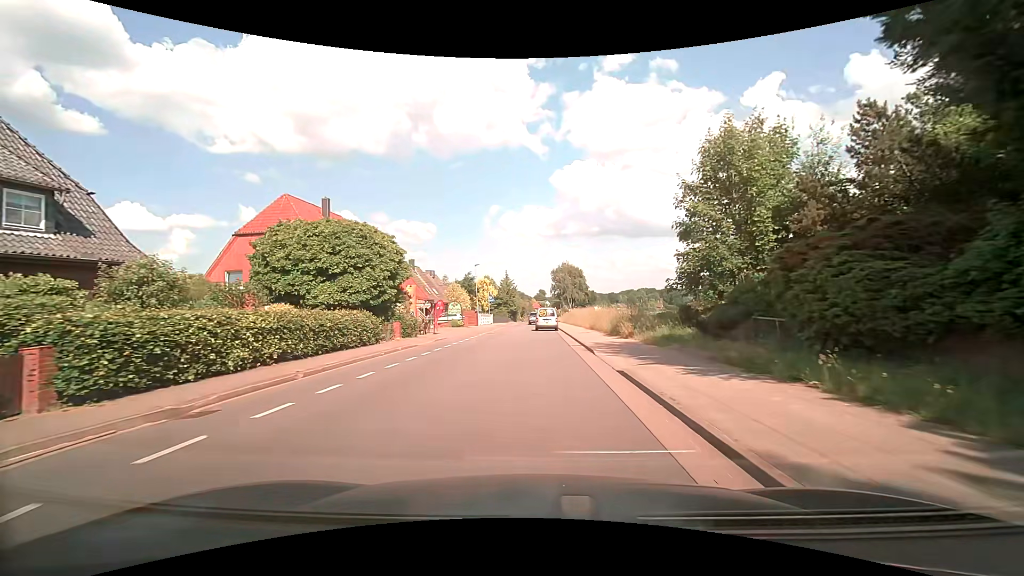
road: tertiary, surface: asphalt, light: Day
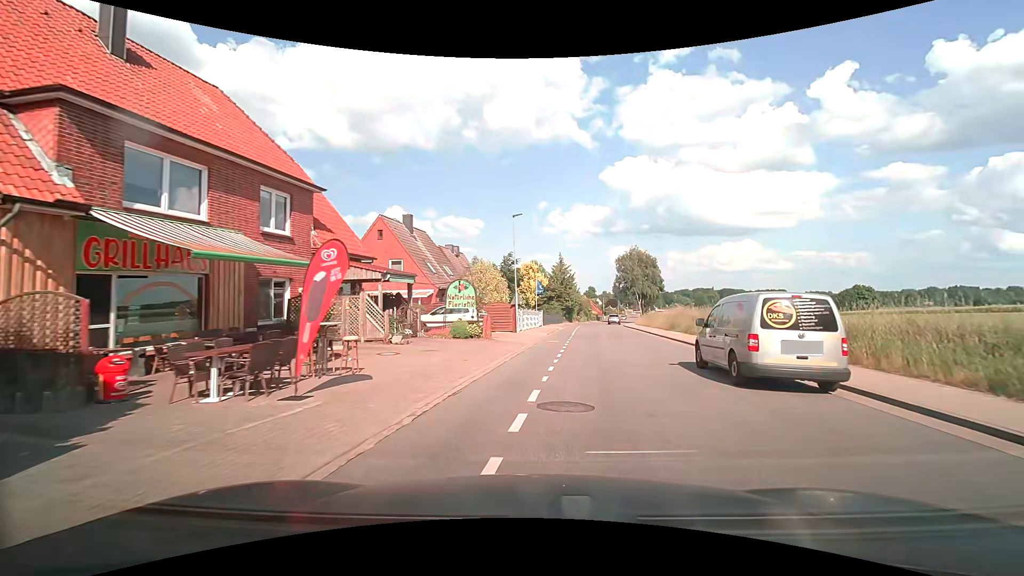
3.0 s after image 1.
(-2.9, +28.6) m; -6°
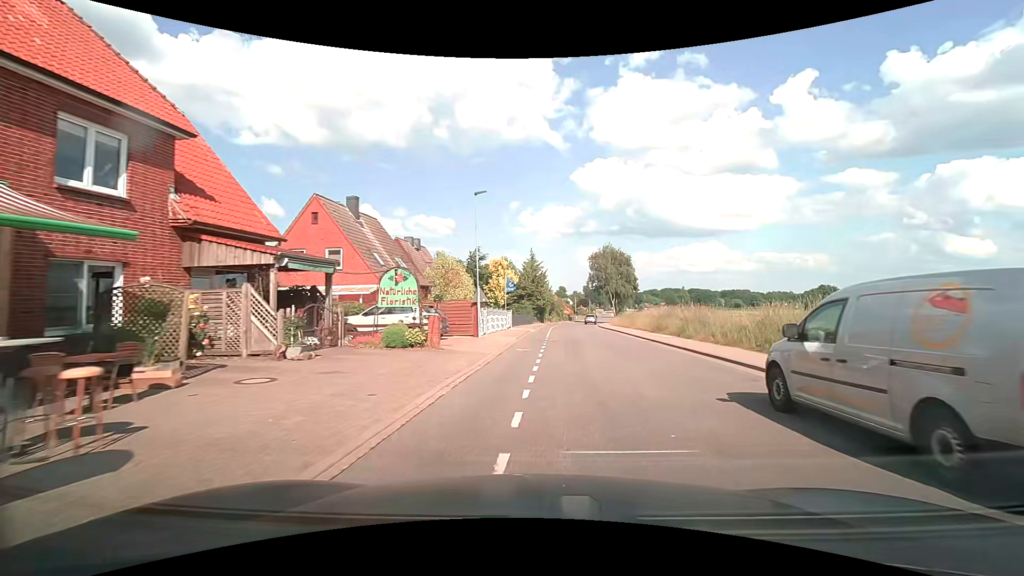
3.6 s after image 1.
(+0.2, +5.7) m; +3°
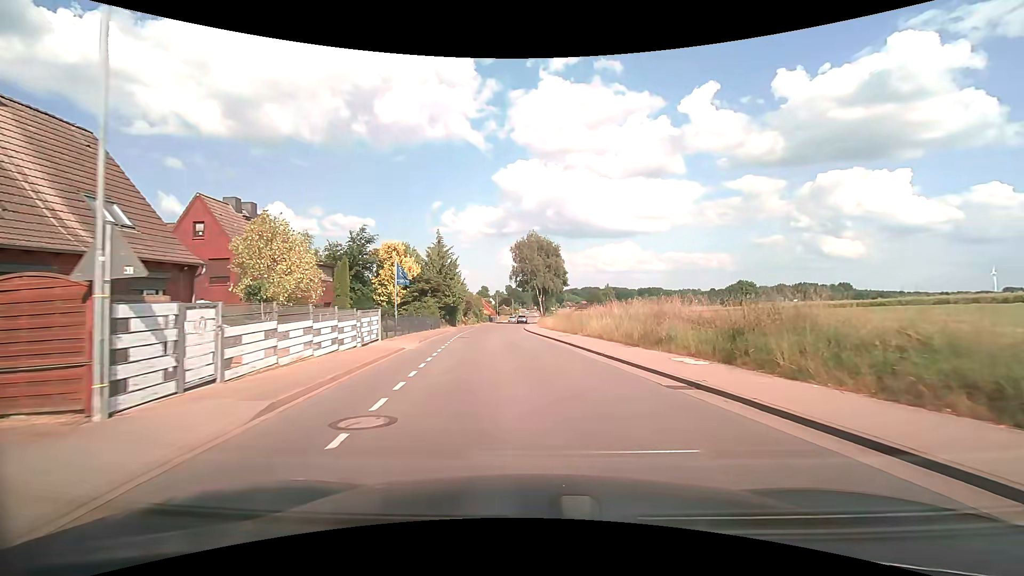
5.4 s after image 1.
(+1.7, +18.1) m; +10°
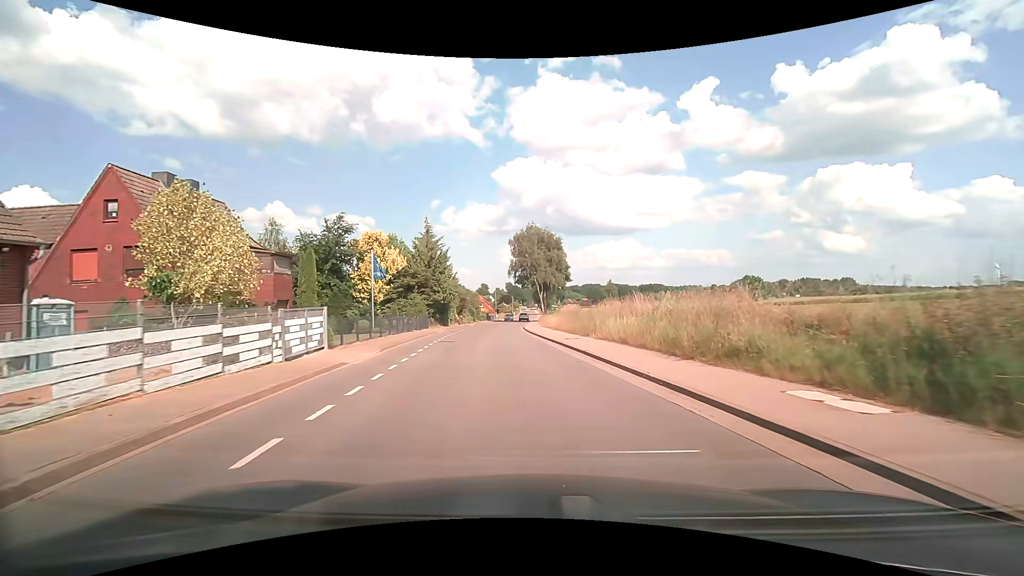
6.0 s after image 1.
(0.0, +6.4) m; 0°
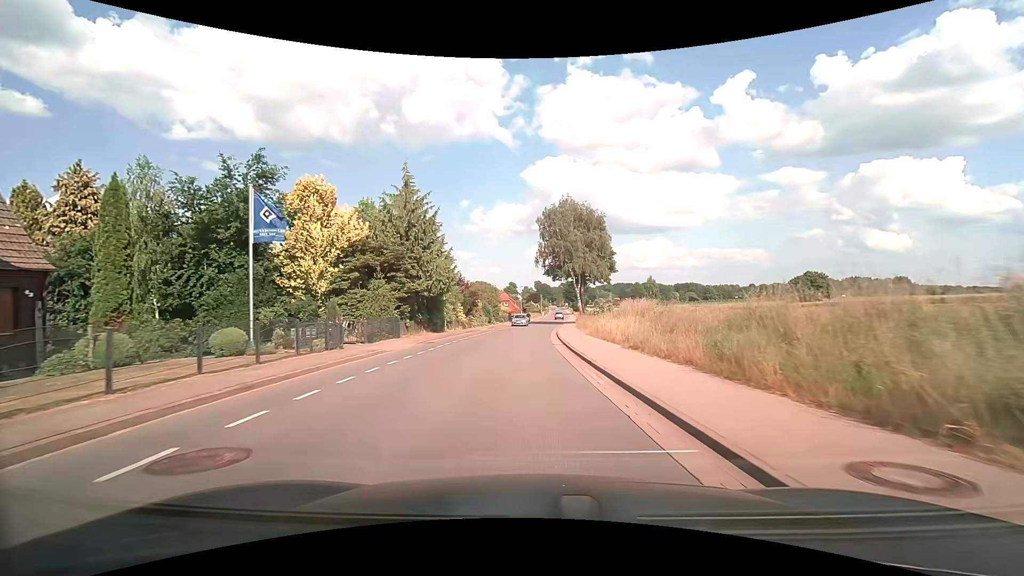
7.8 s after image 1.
(-0.7, +19.9) m; -4°
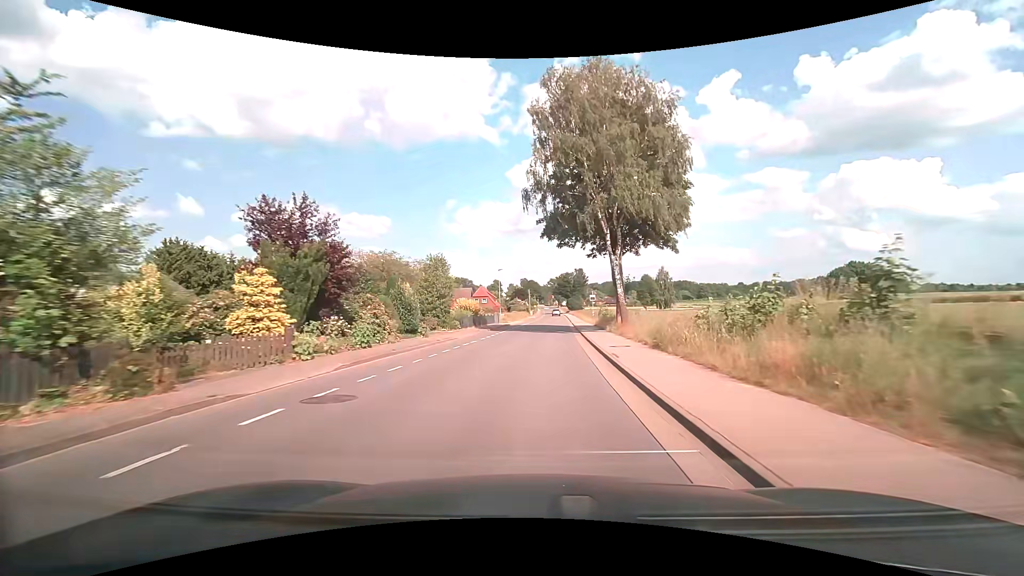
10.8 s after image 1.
(-0.1, +37.1) m; +1°
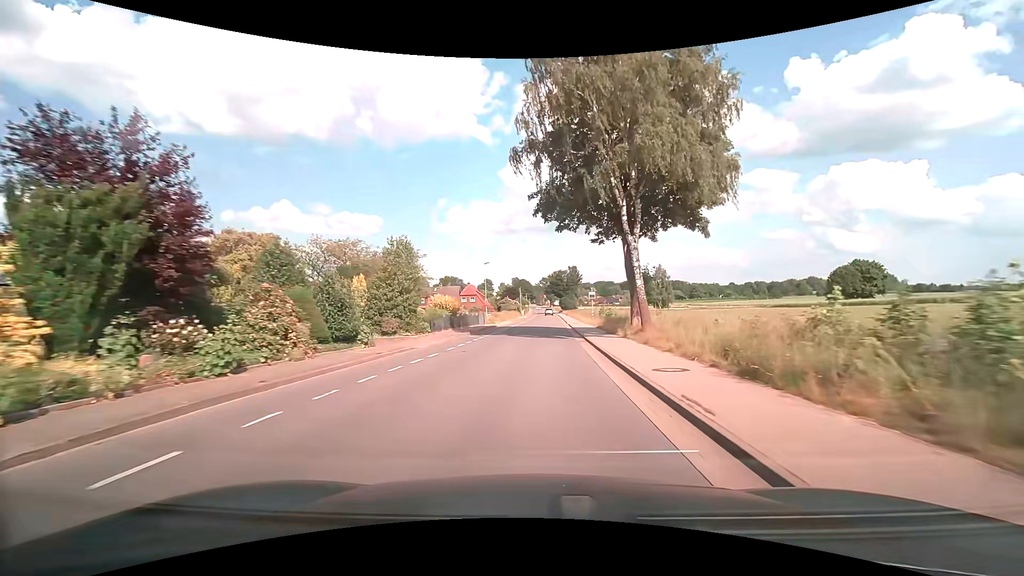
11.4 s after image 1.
(+0.1, +8.0) m; +1°
